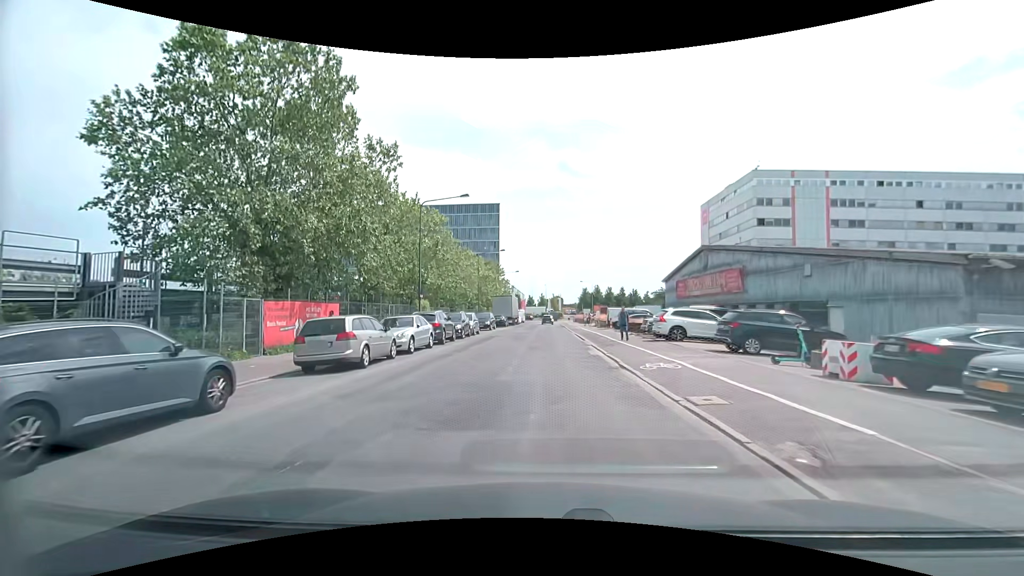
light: Day
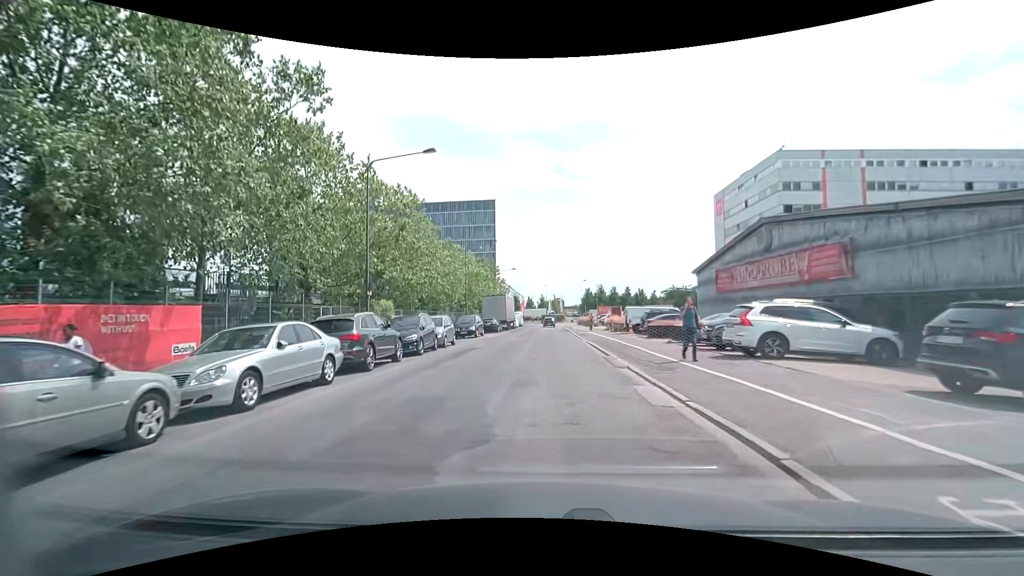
(0.0, +10.3) m; -1°
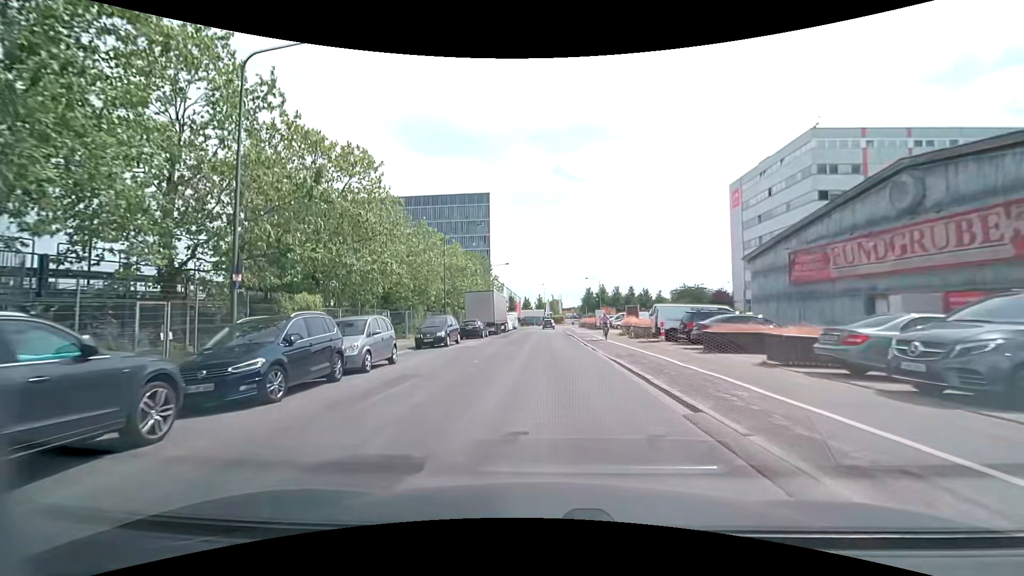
(+0.1, +10.5) m; +1°
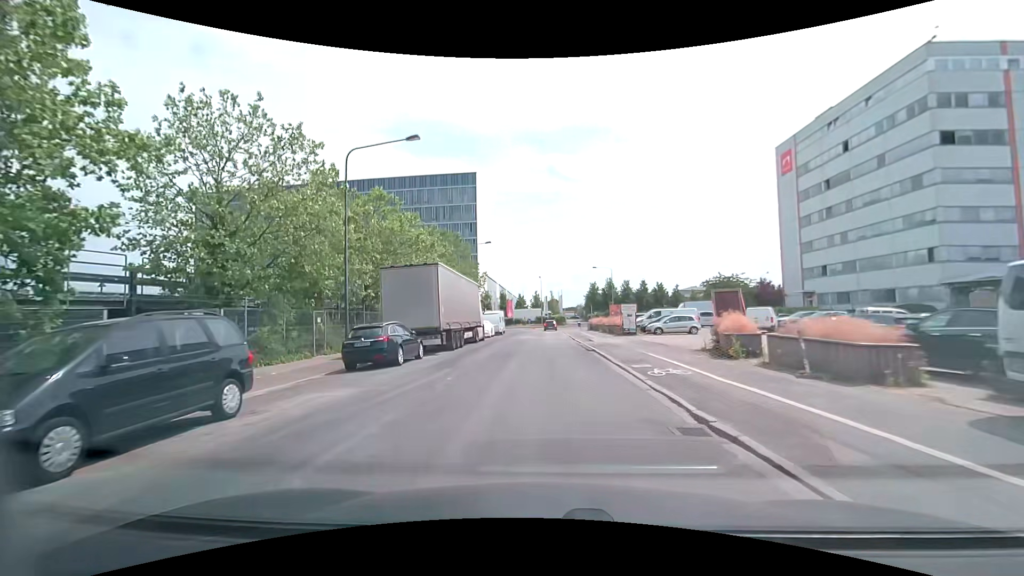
(-0.1, +21.4) m; 0°
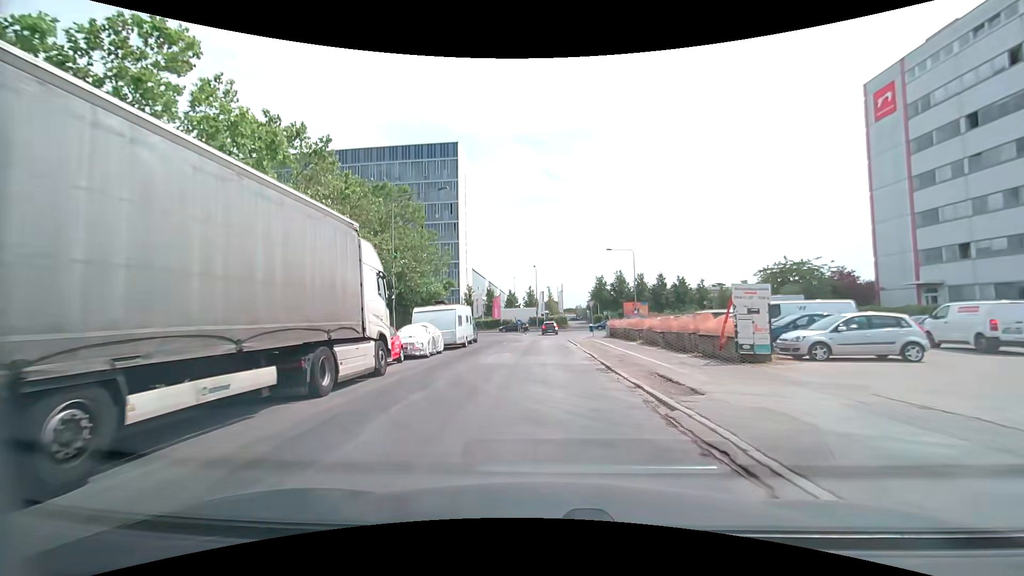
(0.0, +22.2) m; 0°
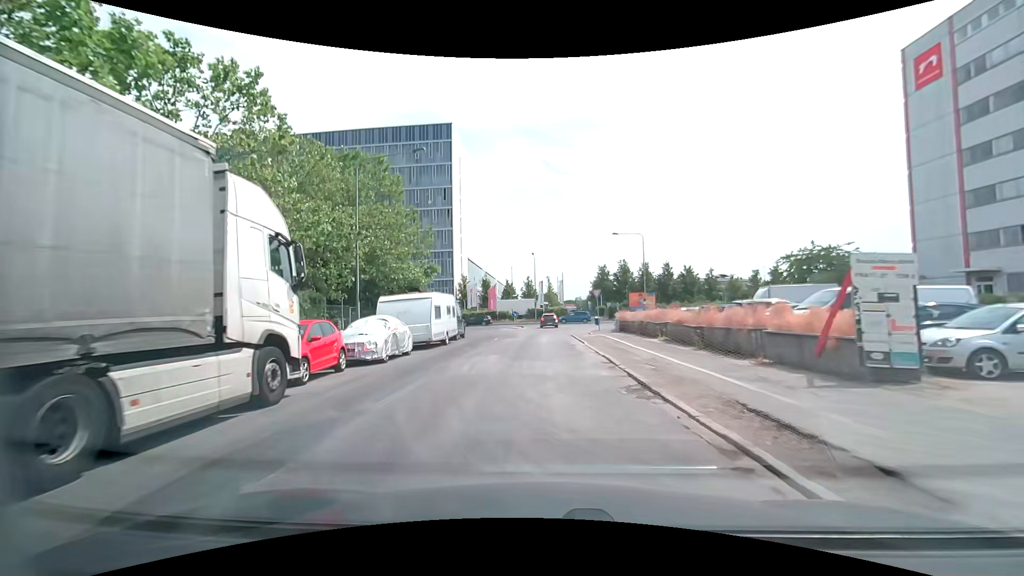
(0.0, +5.6) m; 0°
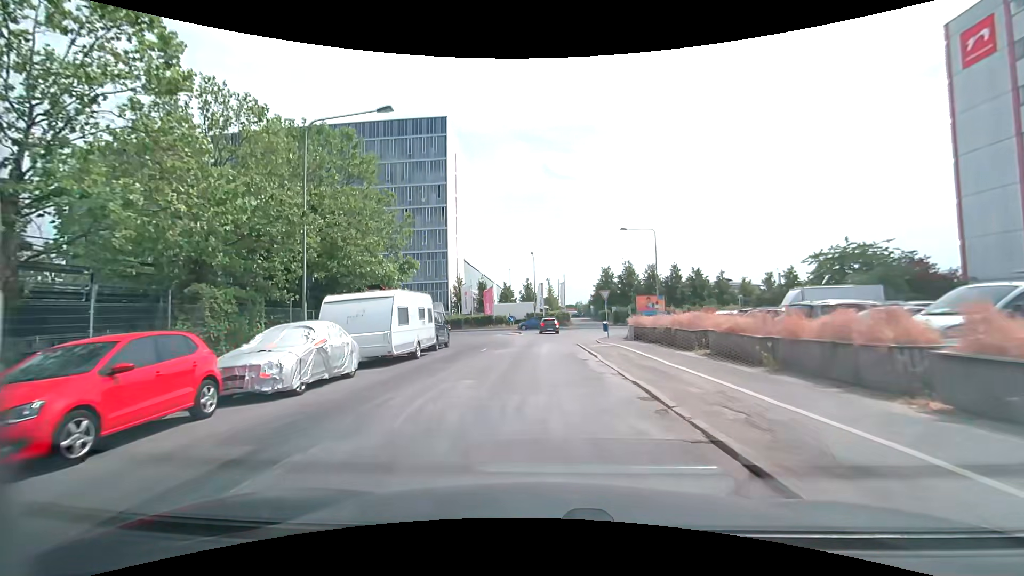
(0.0, +5.5) m; 0°
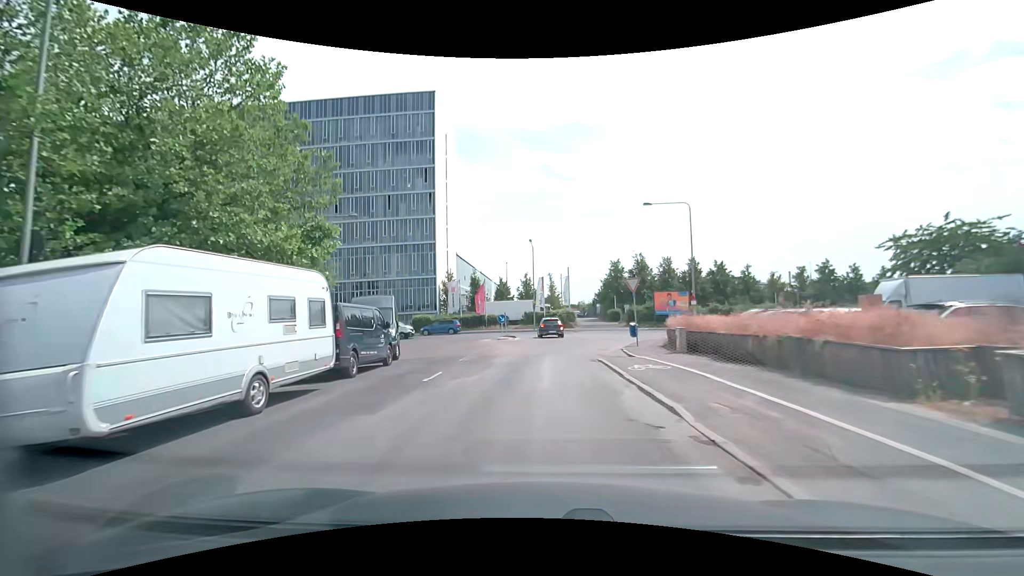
(0.0, +10.4) m; 0°
(0, +10) (0, +20) (0, +30) (0, +40) (-6, +48) (-15, +51) (-25, +52) (-35, +52) (-45, +53) (-55, +53) m
